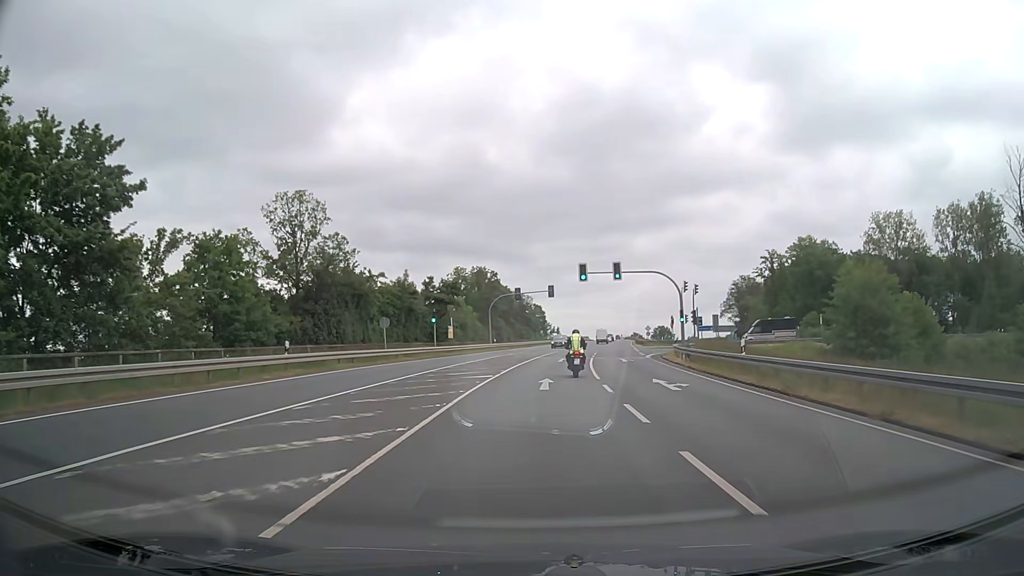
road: secondary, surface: asphalt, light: Day
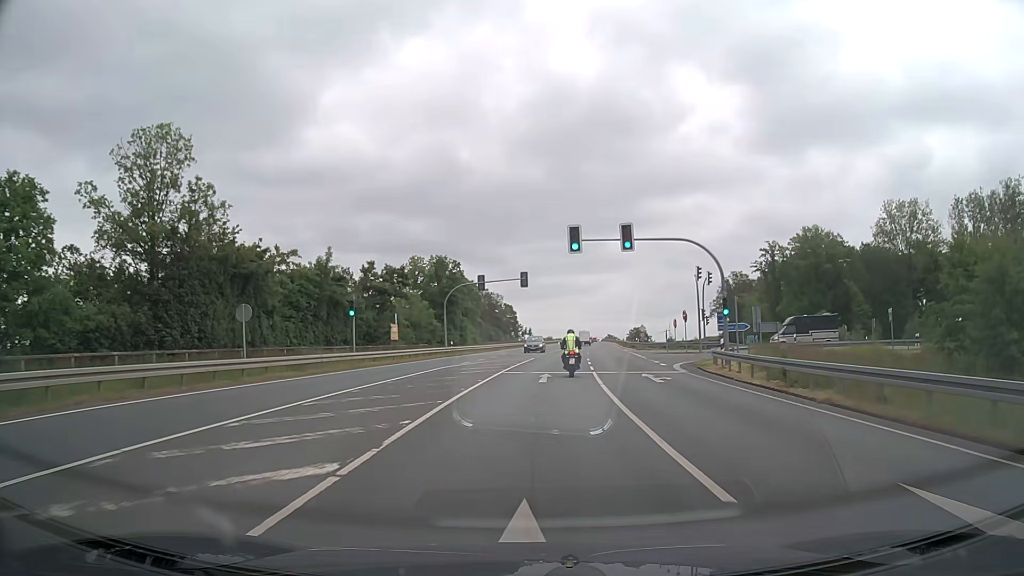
(+0.4, +17.1) m; +3°
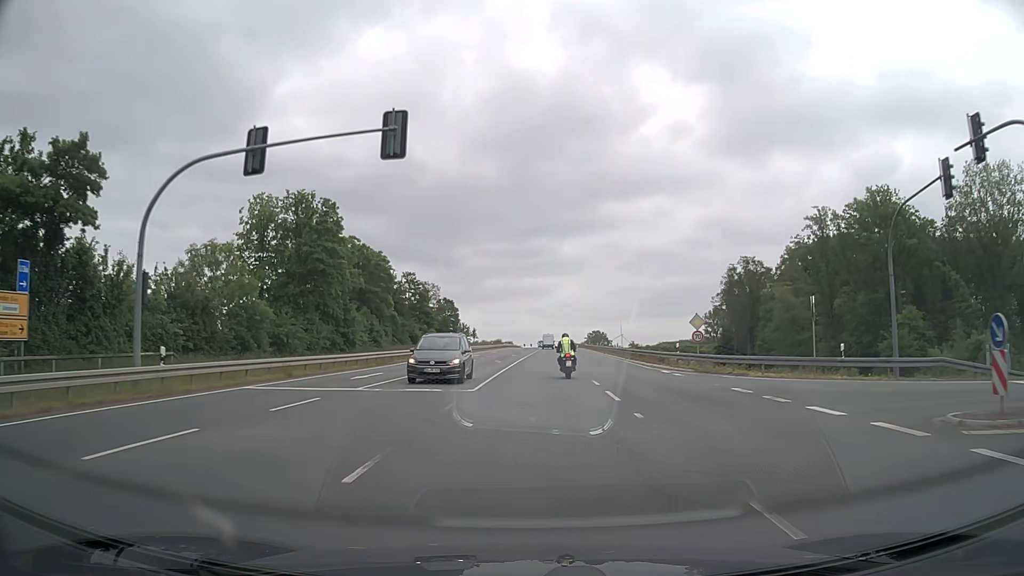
(+1.7, +42.6) m; +4°
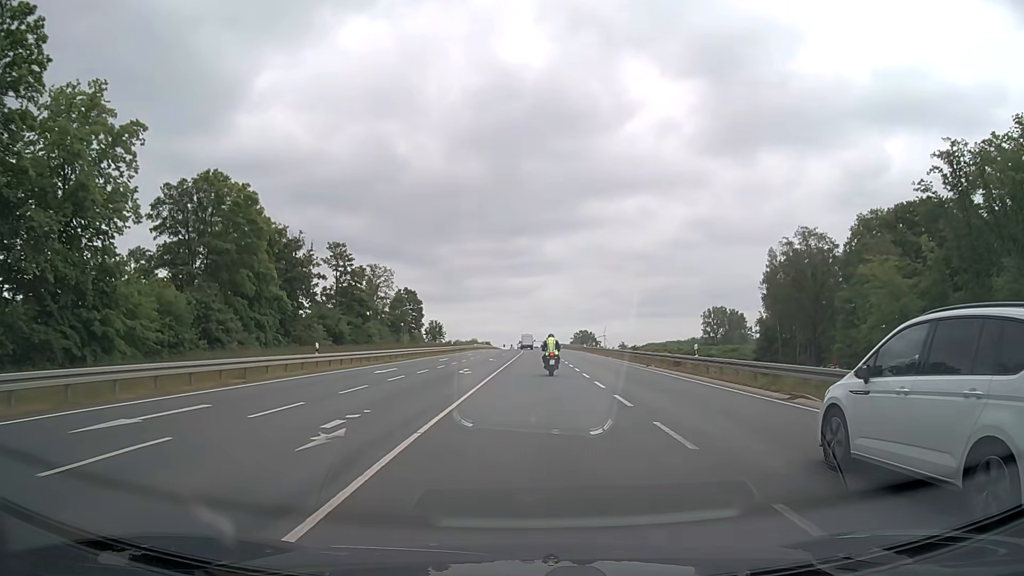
(+0.4, +36.3) m; +1°
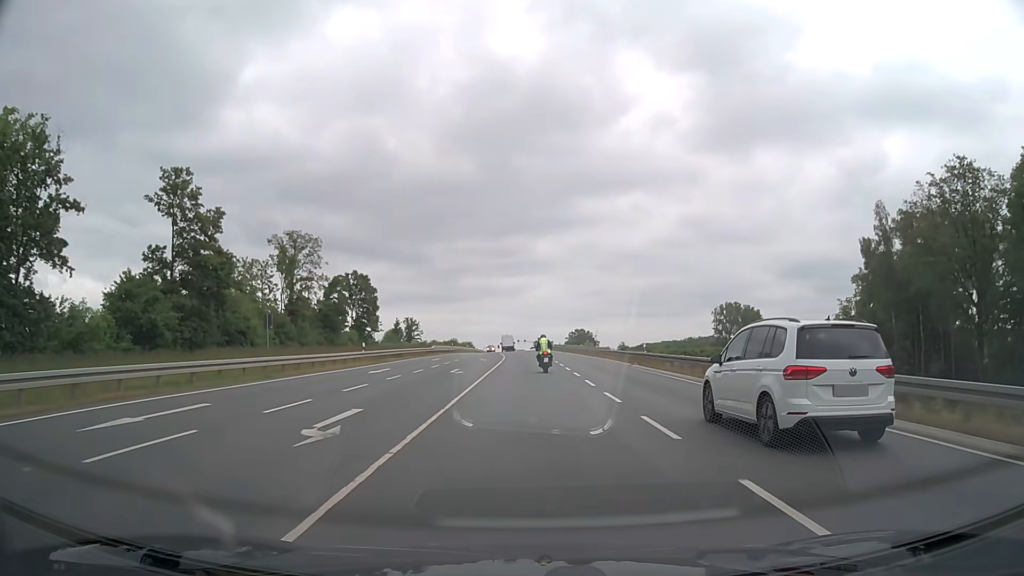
(+0.4, +39.8) m; +1°
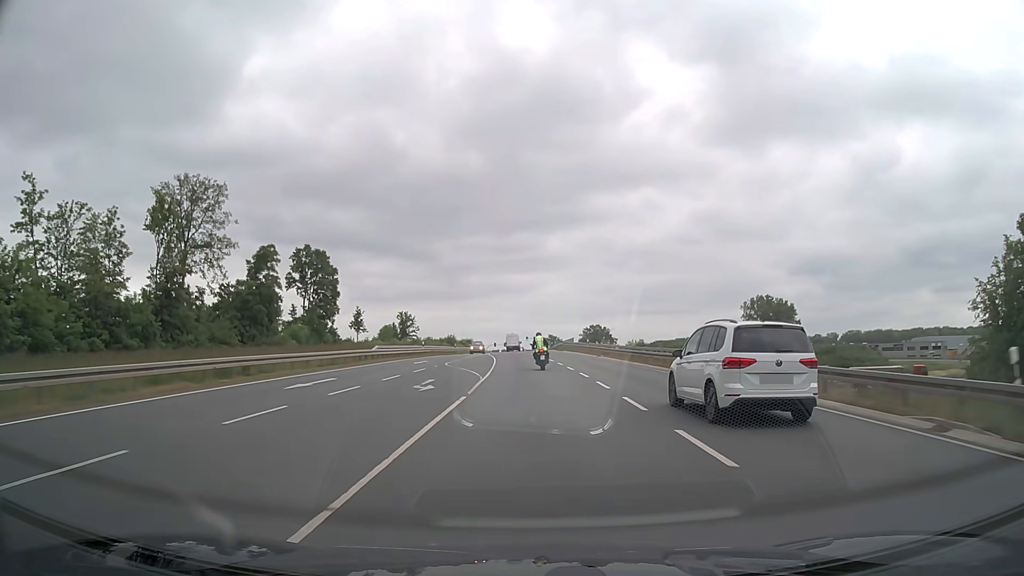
(0.0, +31.2) m; -1°
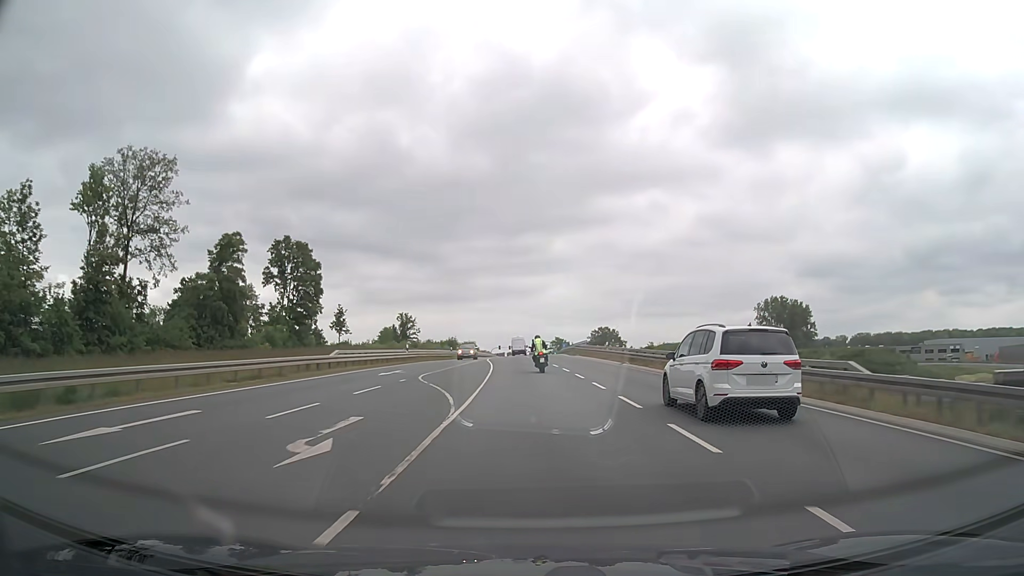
(-0.1, +10.4) m; -1°
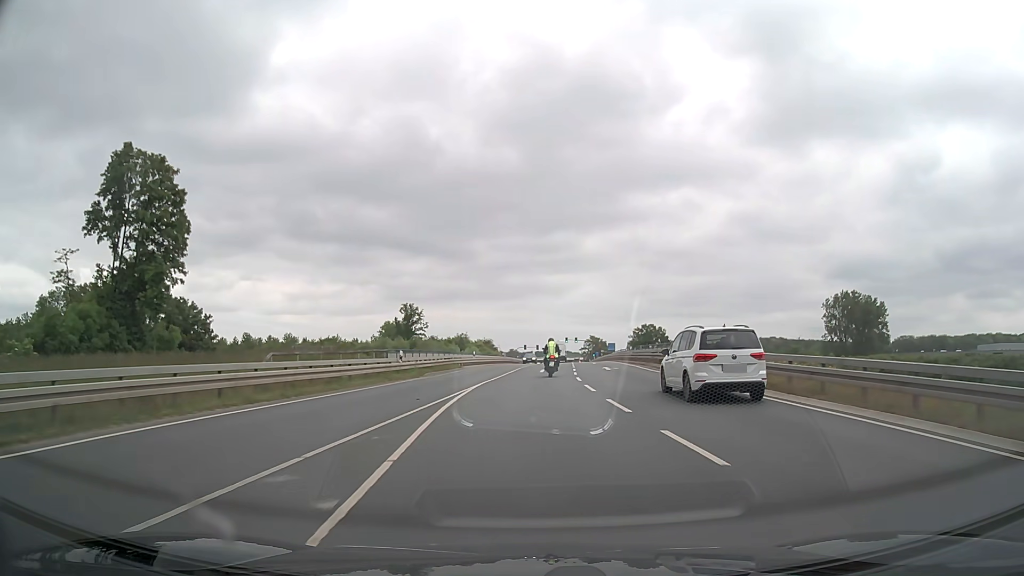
(-0.9, +41.3) m; -3°
(0, +10) (0, +20) (0, +30) (+1, +40) (+1, +50) (+2, +60) (+3, +70) (+3, +80) (+4, +90) (+5, +100) m
